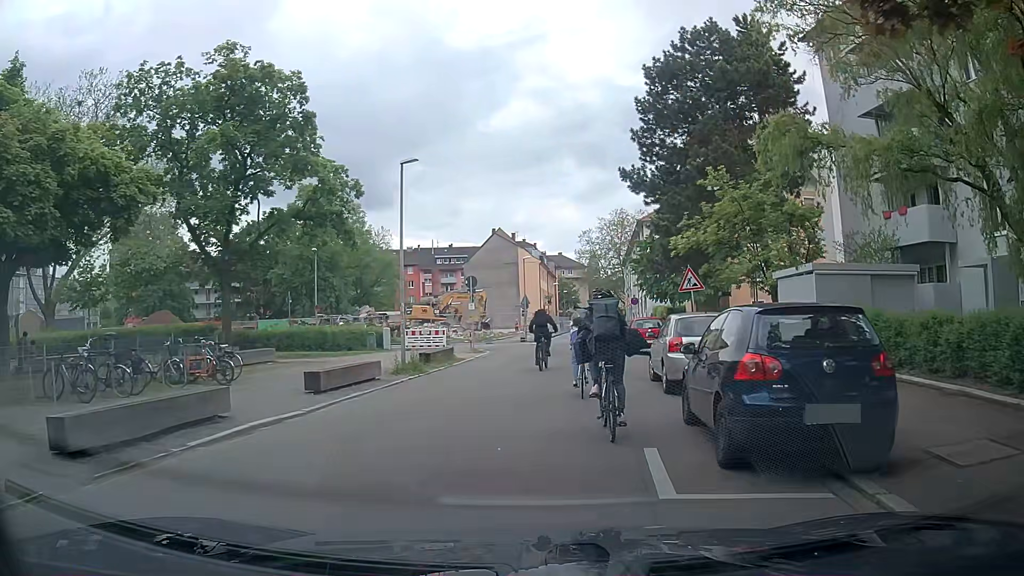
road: residential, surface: asphalt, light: Day
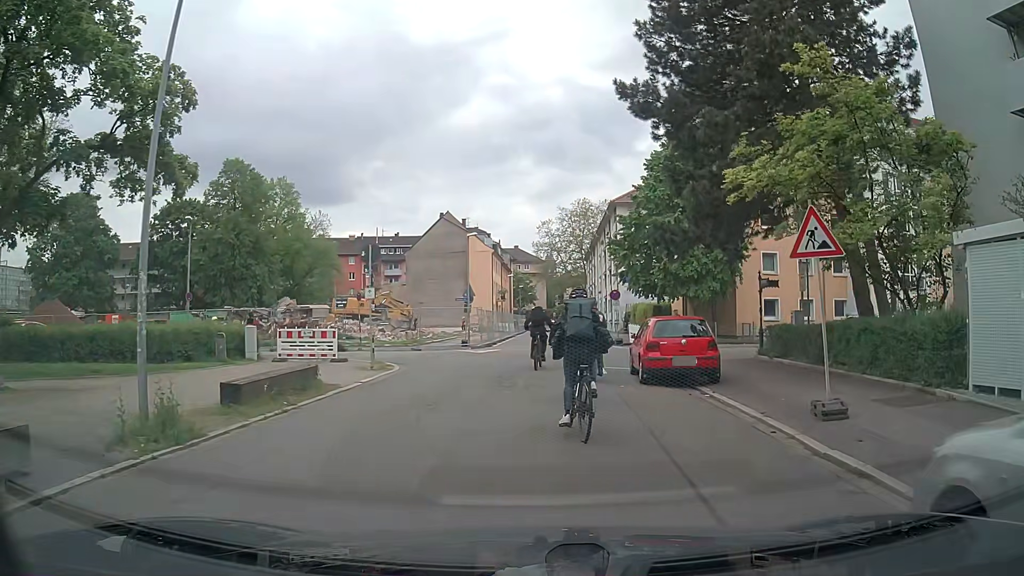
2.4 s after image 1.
(+0.4, +12.4) m; +3°
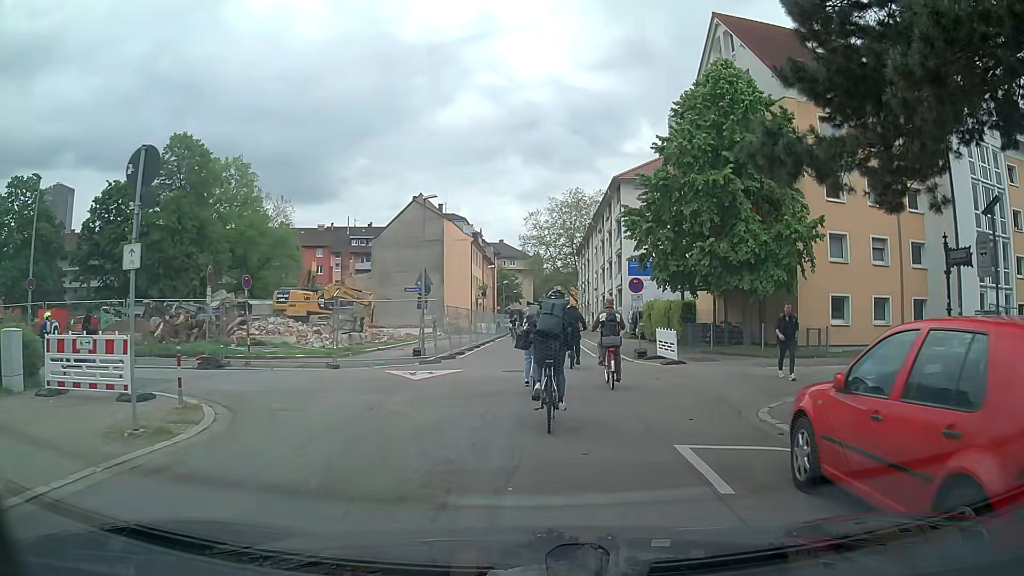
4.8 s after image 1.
(+0.2, +11.6) m; 0°
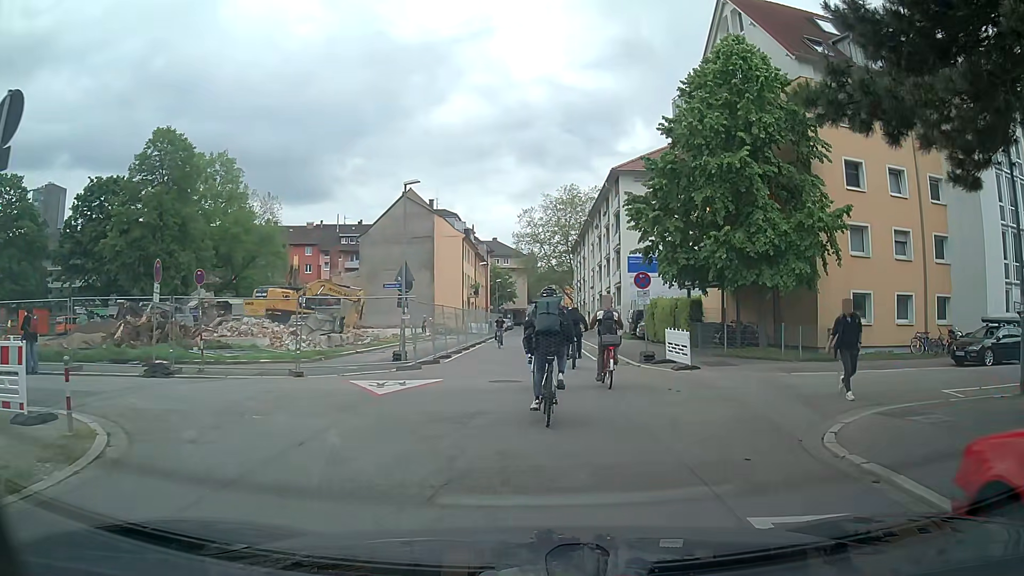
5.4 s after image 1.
(+0.1, +2.8) m; +2°
